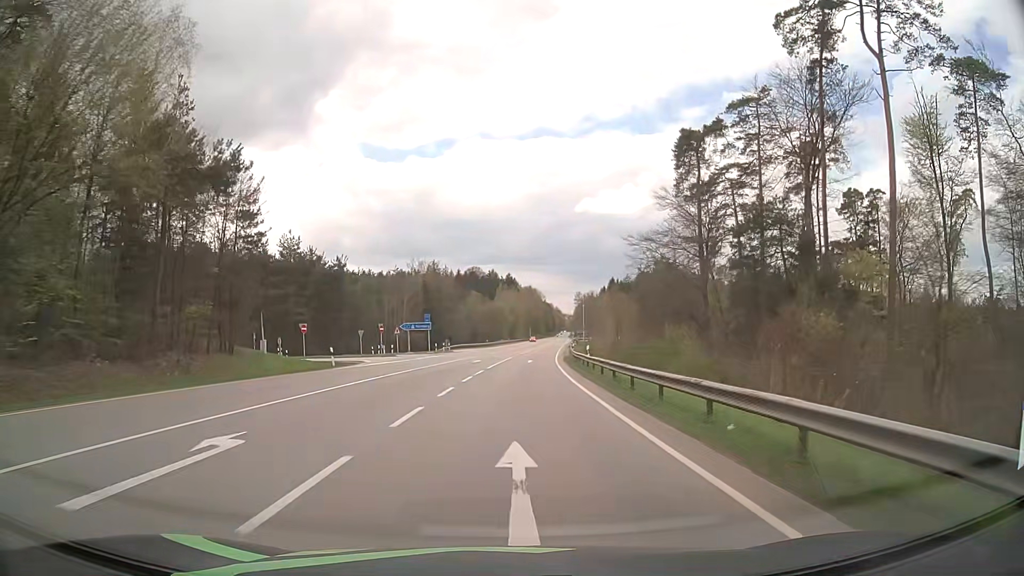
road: secondary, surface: asphalt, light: Day
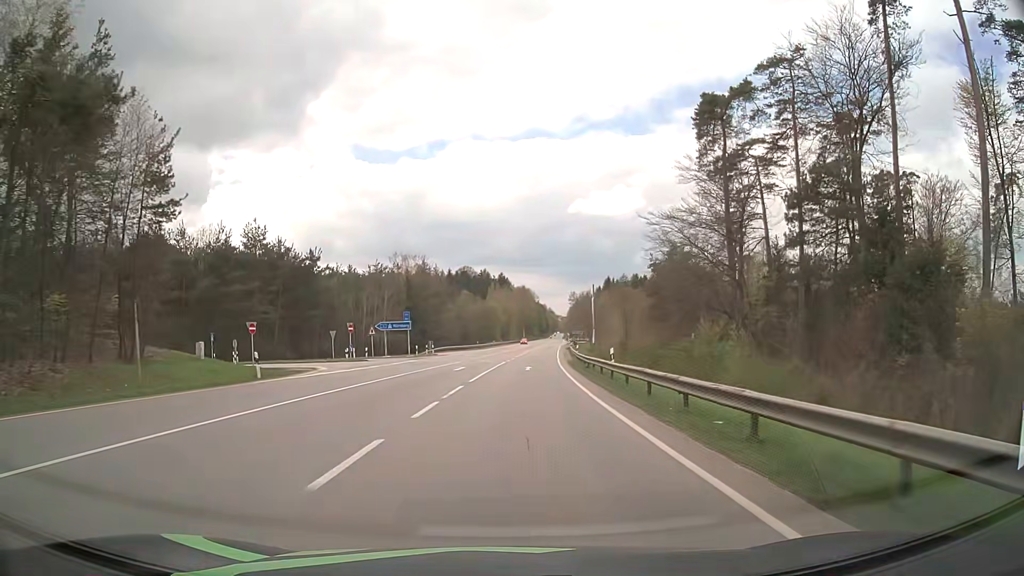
(+0.1, +10.4) m; +1°
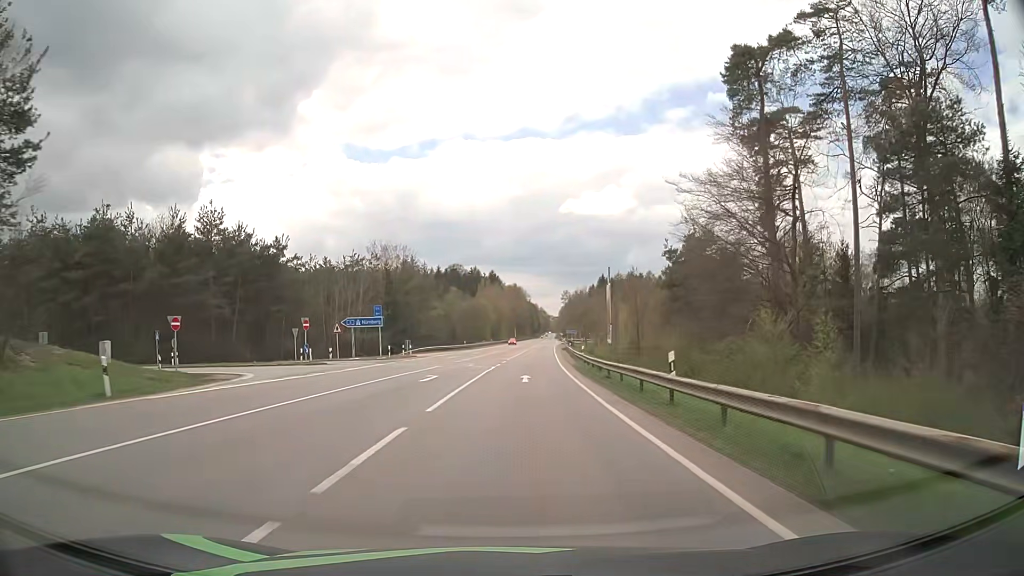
(0.0, +10.5) m; +1°
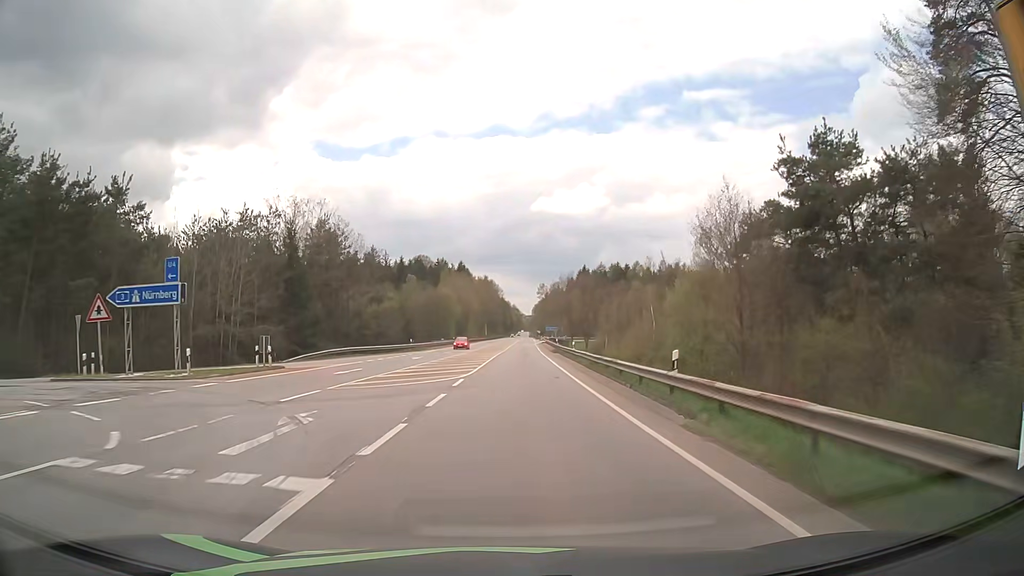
(+0.7, +31.6) m; +3°
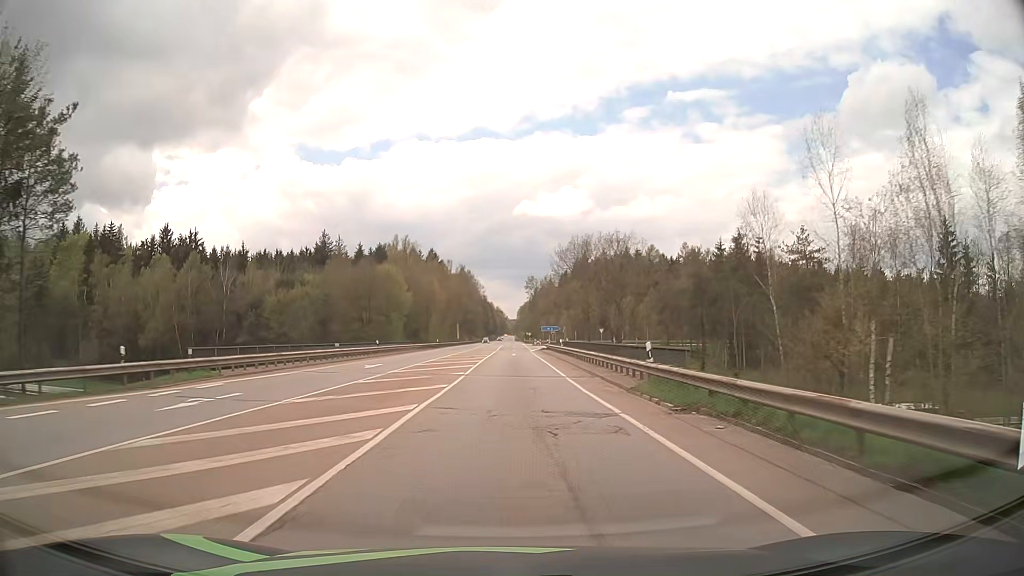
(+0.8, +53.0) m; +1°
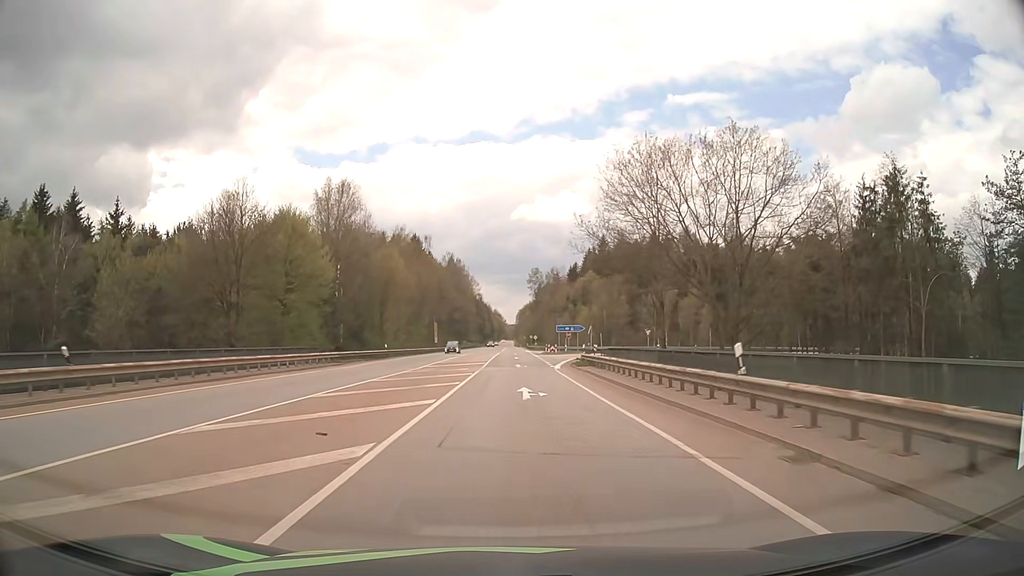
(0.0, +41.8) m; 0°
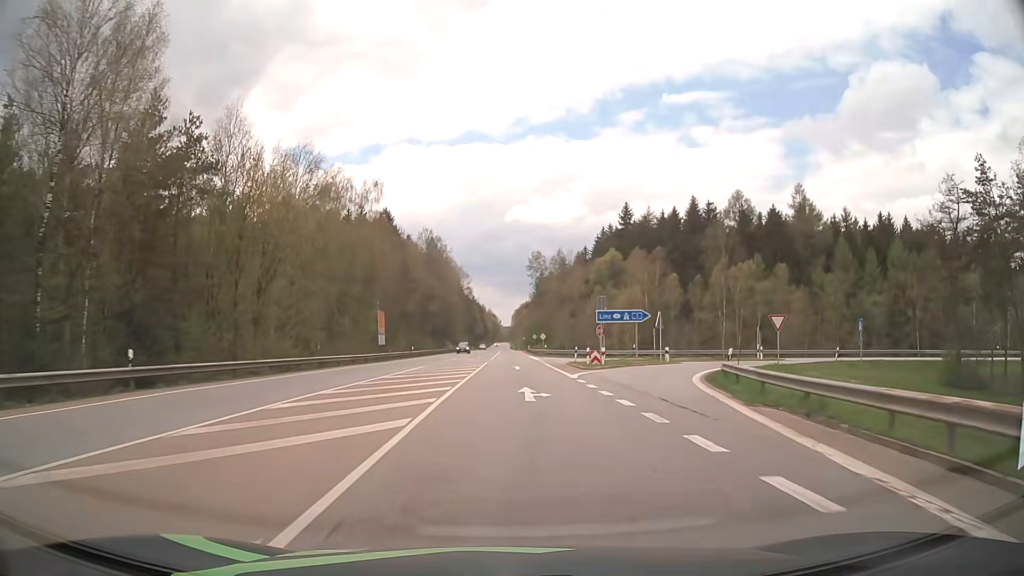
(+0.2, +40.9) m; +1°
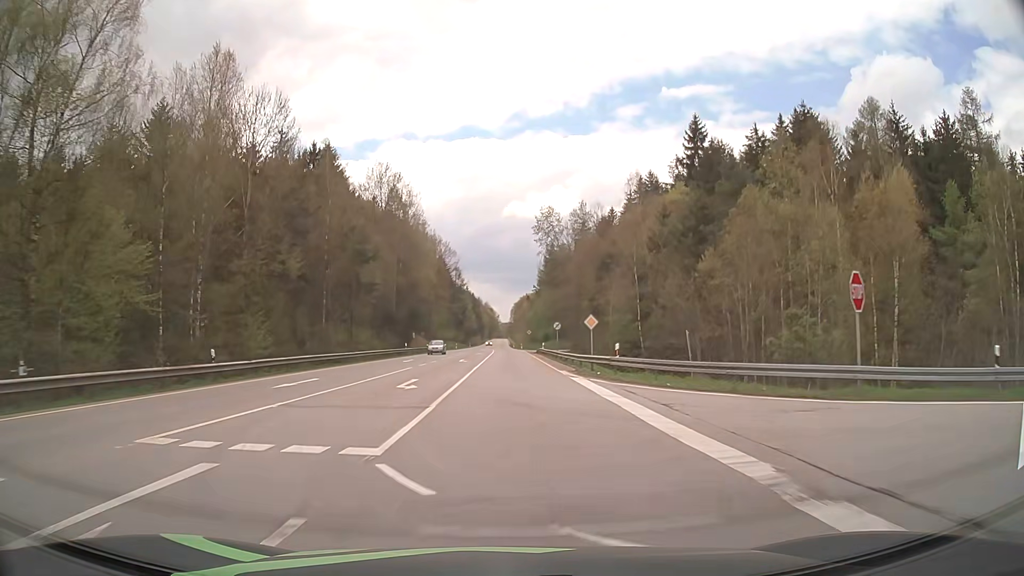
(+0.1, +50.8) m; 0°
(0, +10) (0, +20) (0, +30) (0, +40) (0, +50) (0, +60) (0, +70) (0, +80) (-1, +90) (-1, +100) m
